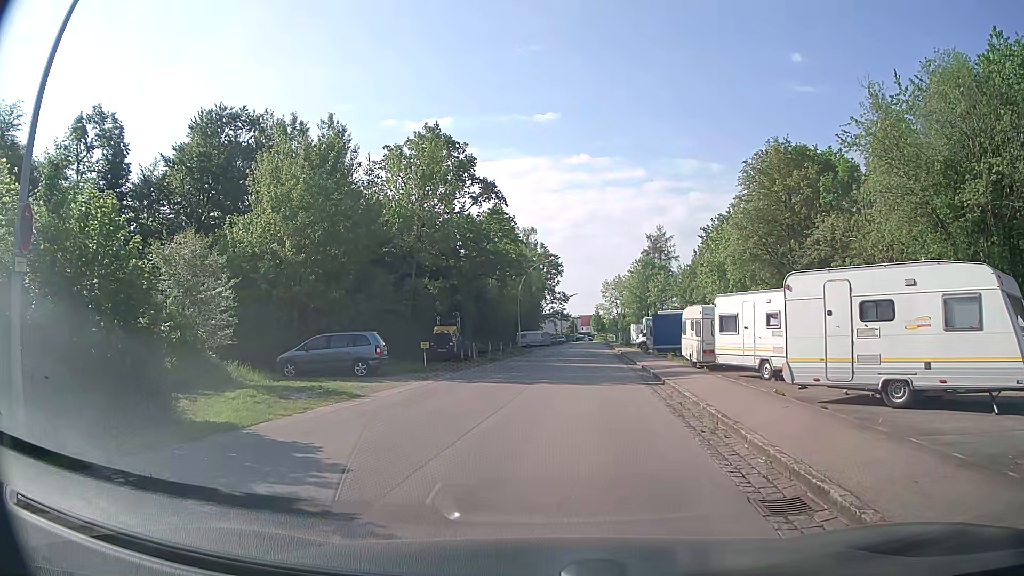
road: residential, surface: asphalt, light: Day
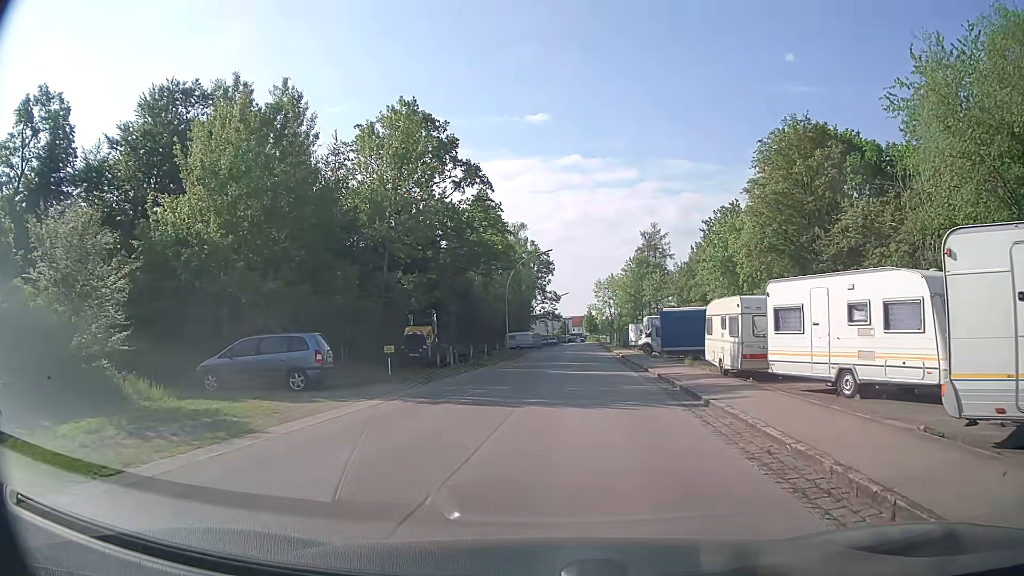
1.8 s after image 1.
(-0.2, +5.9) m; 0°
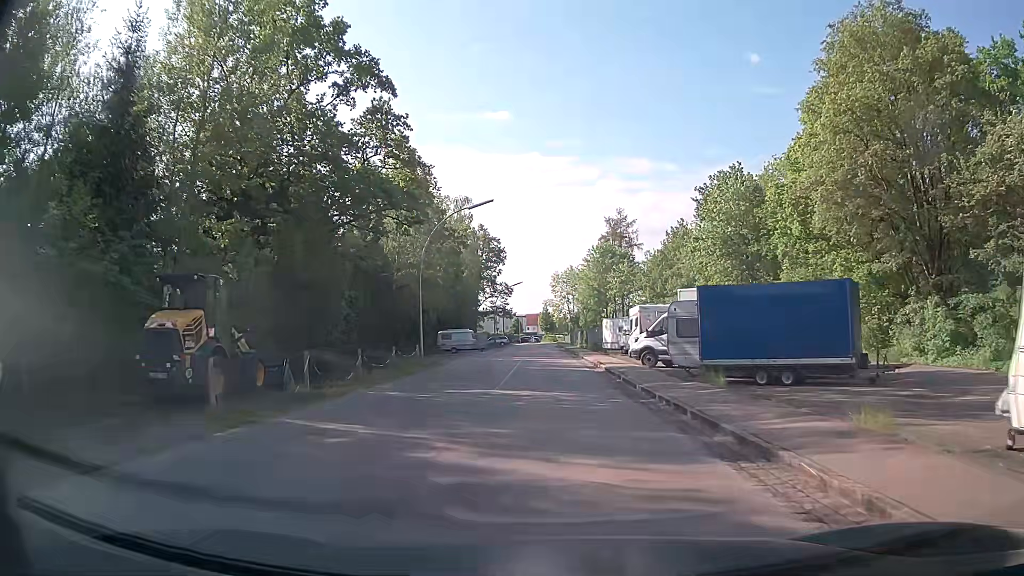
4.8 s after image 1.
(+0.6, +18.8) m; +3°
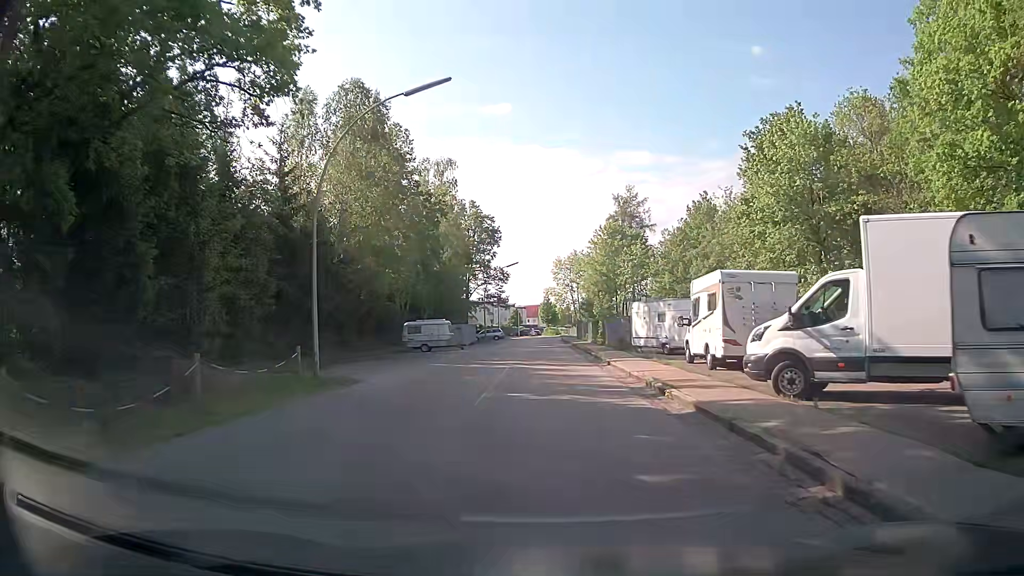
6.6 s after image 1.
(0.0, +15.6) m; 0°
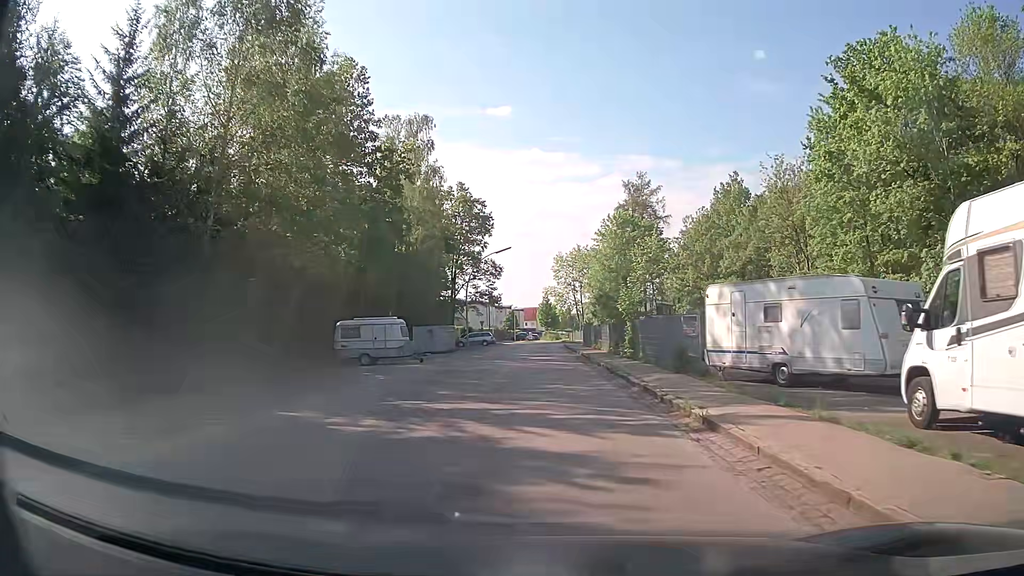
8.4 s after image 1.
(-0.1, +15.1) m; -1°
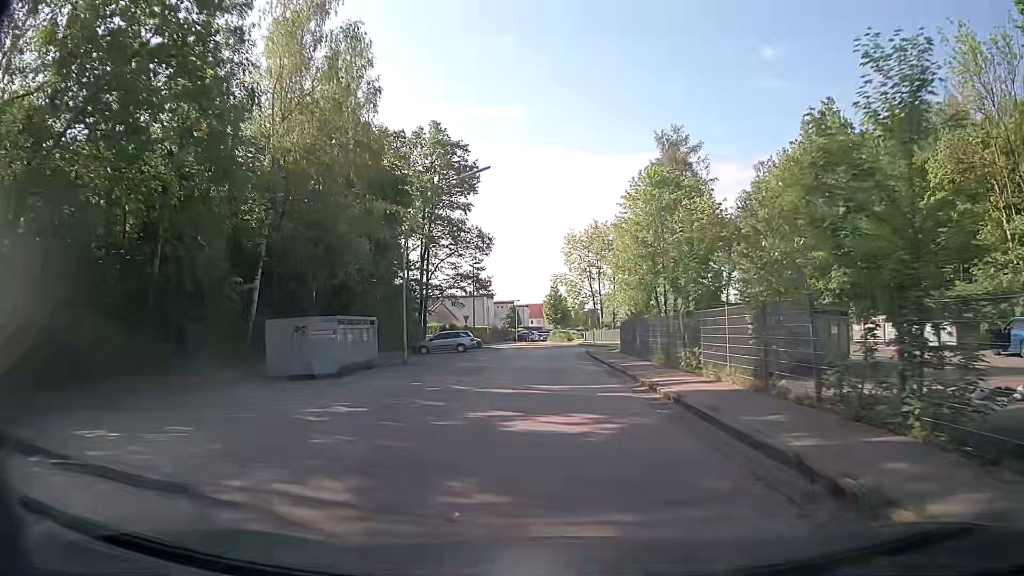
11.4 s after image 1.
(+0.1, +26.4) m; 0°
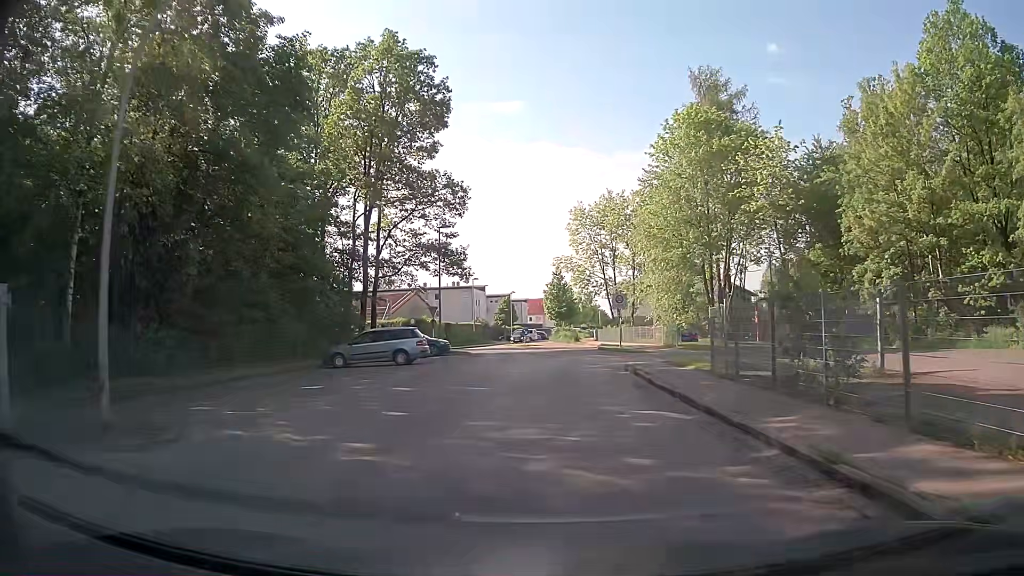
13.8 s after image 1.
(-0.2, +19.9) m; 0°
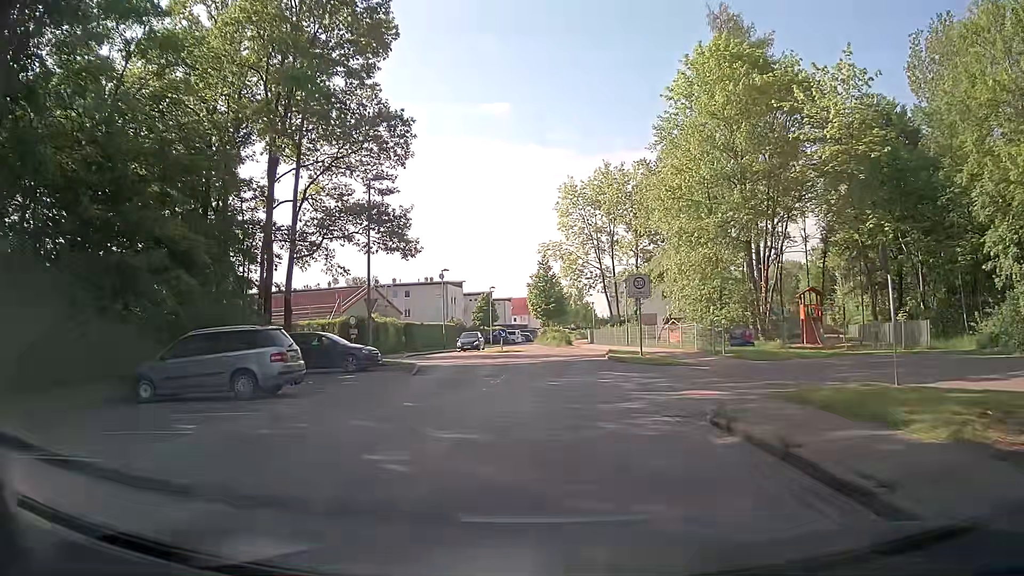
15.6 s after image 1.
(+0.2, +13.4) m; 0°
(0, +10) (0, +20) (+1, +30) (+1, +40) (+1, +50) (-1, +60) (-2, +70) (-1, +80) (+1, +90) (+3, +99) m
